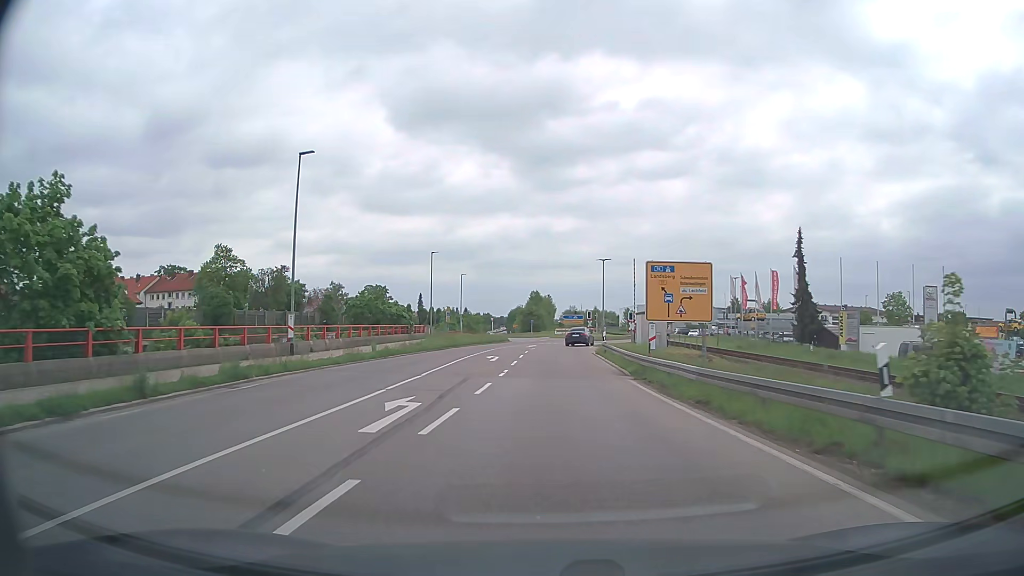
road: secondary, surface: asphalt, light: Day
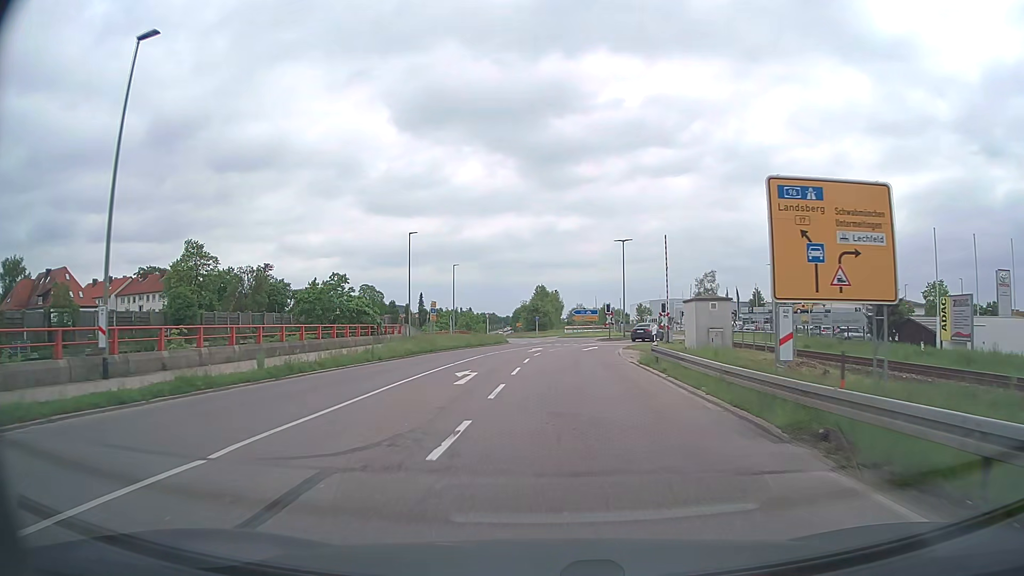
(-0.1, +14.0) m; -1°
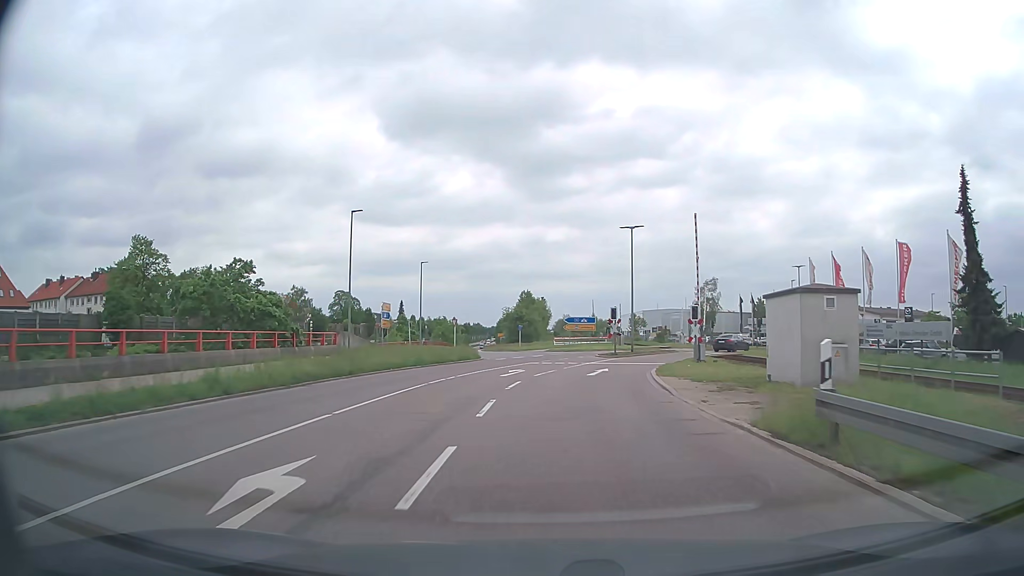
(+0.1, +13.8) m; +1°
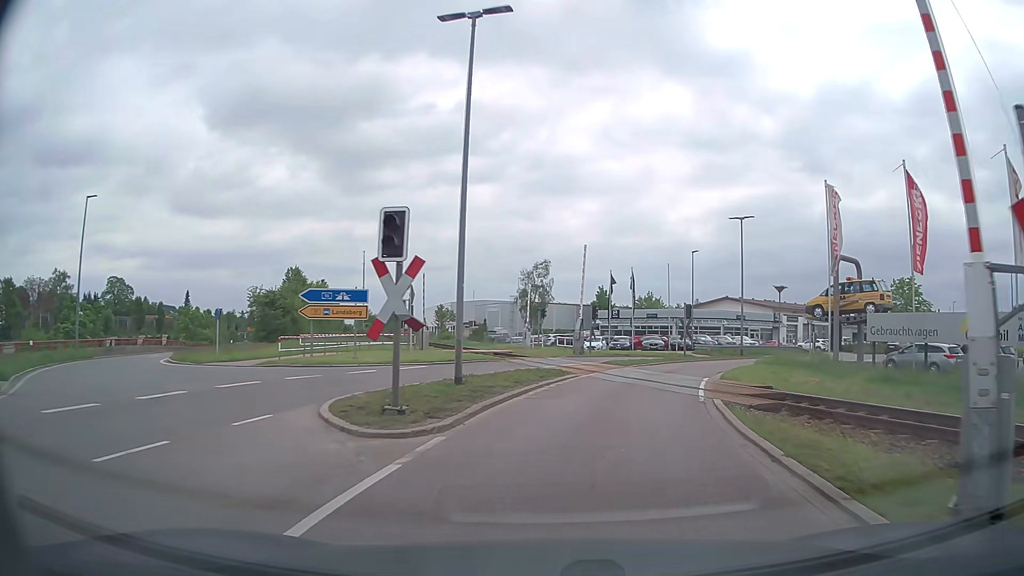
(+3.2, +31.8) m; +16°
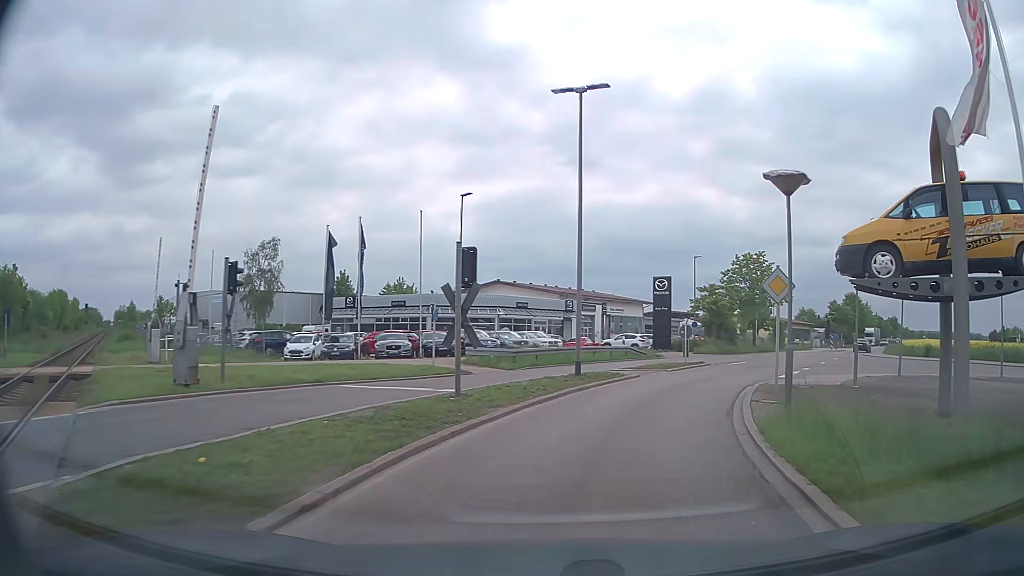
(+3.9, +22.7) m; +20°
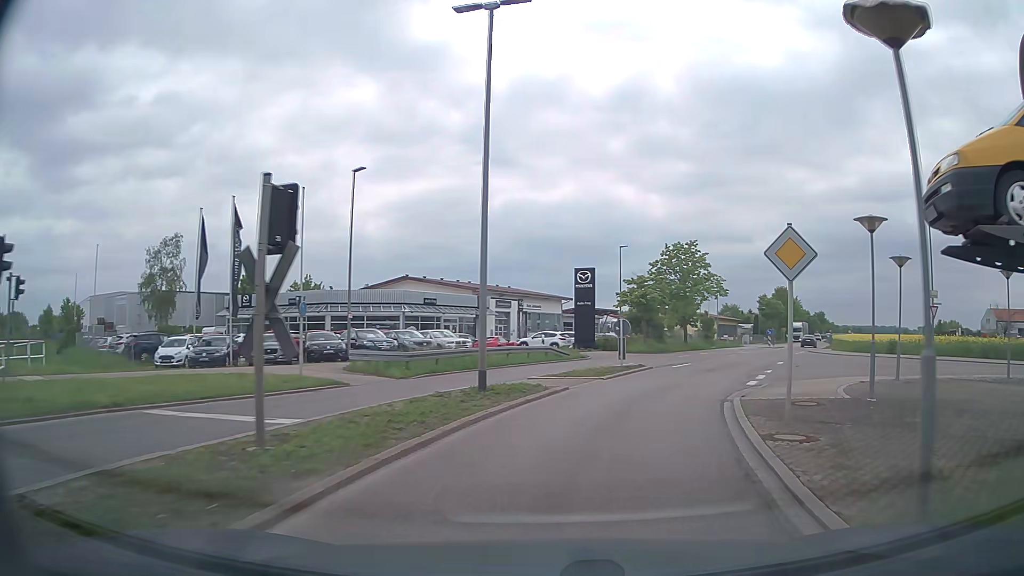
(+0.3, +5.7) m; +7°
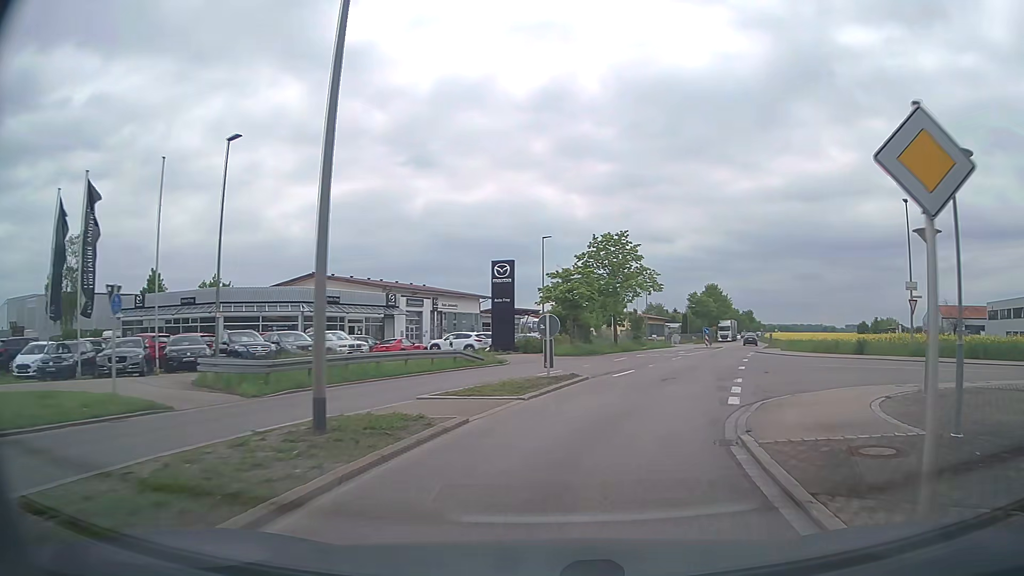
(+0.3, +5.8) m; +6°
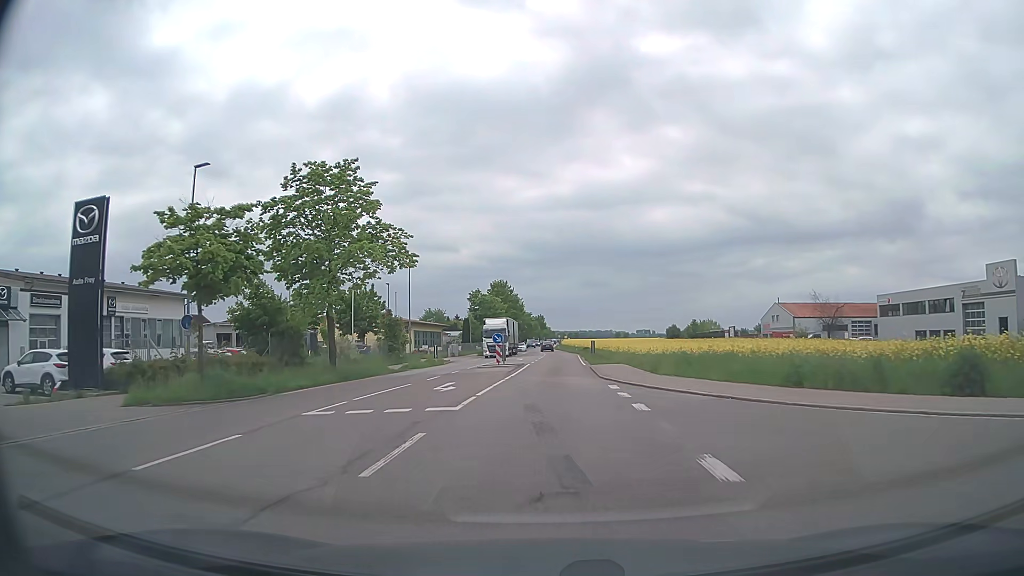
(+5.4, +24.8) m; +19°
(0, +10) (0, +20) (0, +30) (+1, +40) (+1, +50) (+1, +60) (+1, +70) (+1, +80) (+1, +90) (+1, +100) m
